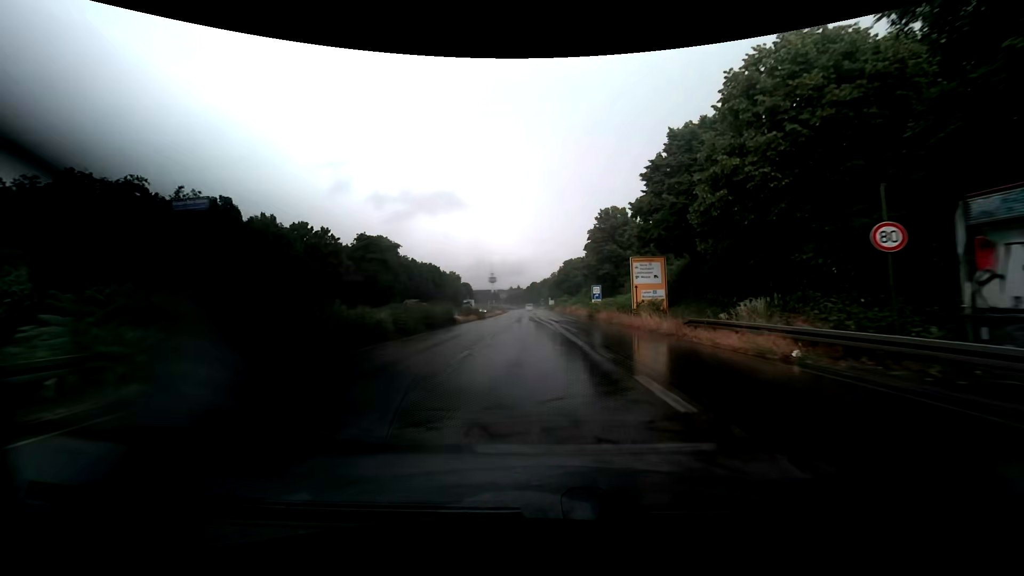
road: trunk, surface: asphalt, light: Day
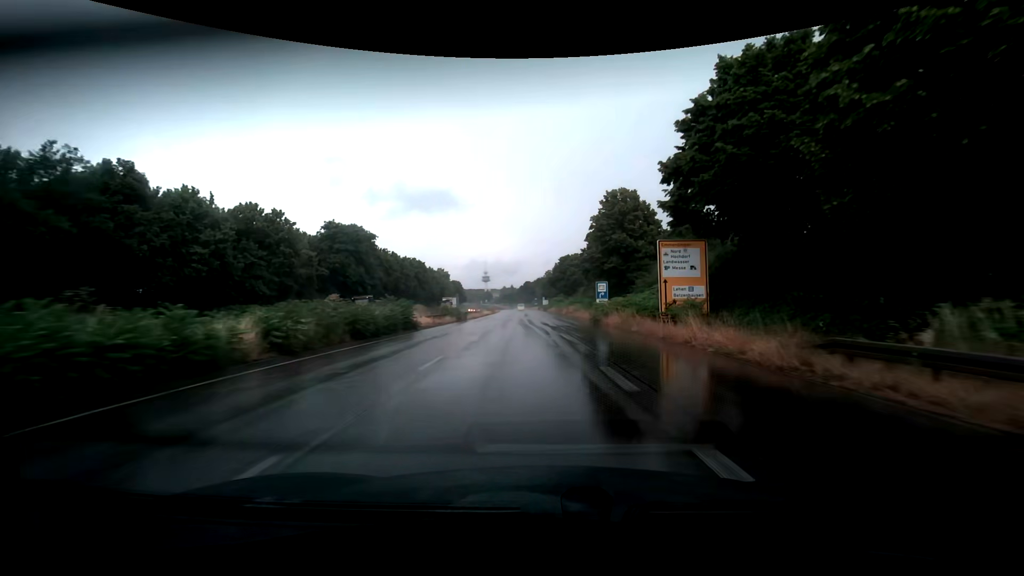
(+0.1, +10.6) m; +1°
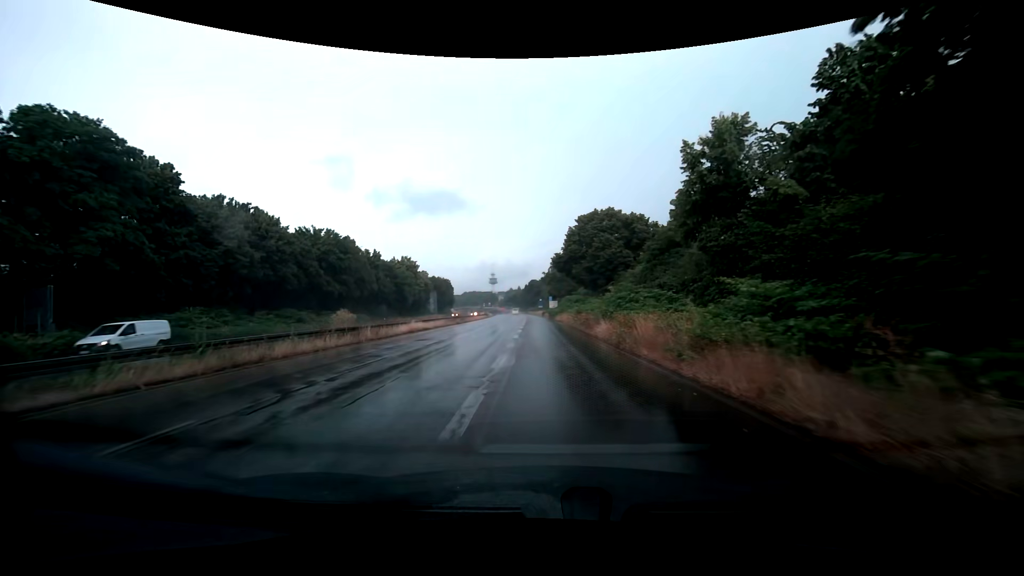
(+1.0, +51.5) m; 0°
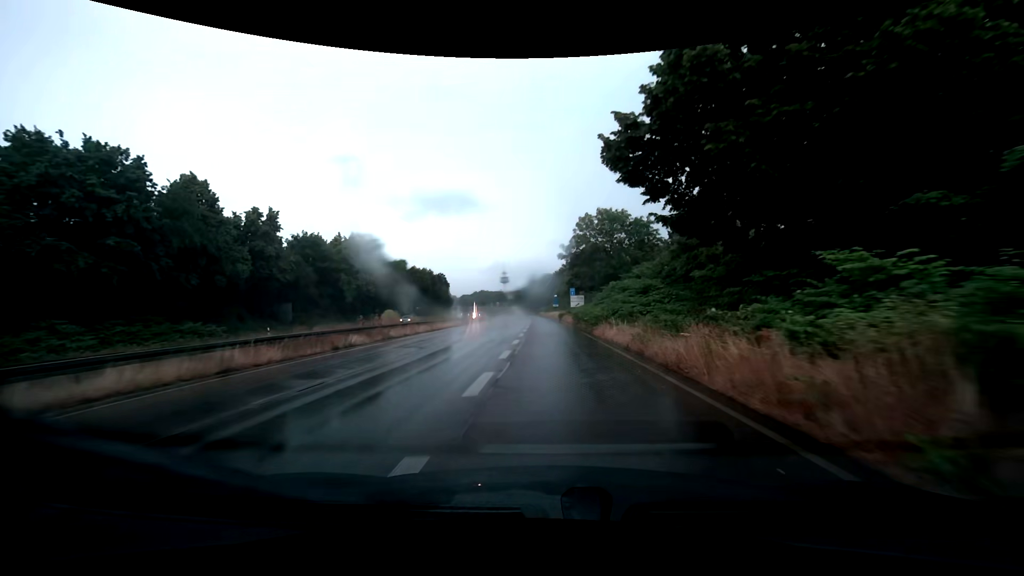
(-1.0, +40.3) m; -2°
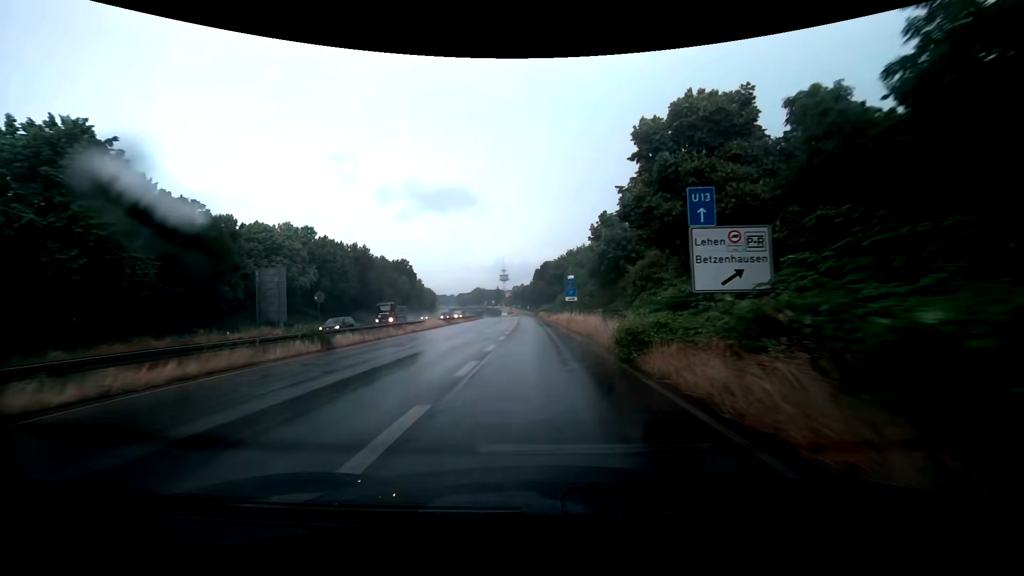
(-0.1, +52.8) m; 0°
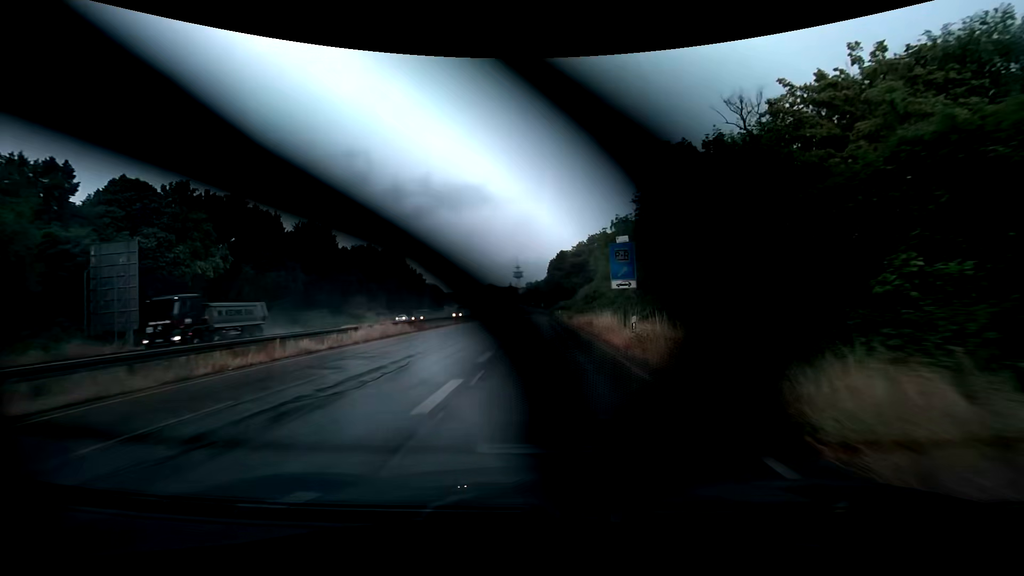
(-0.2, +22.1) m; -1°
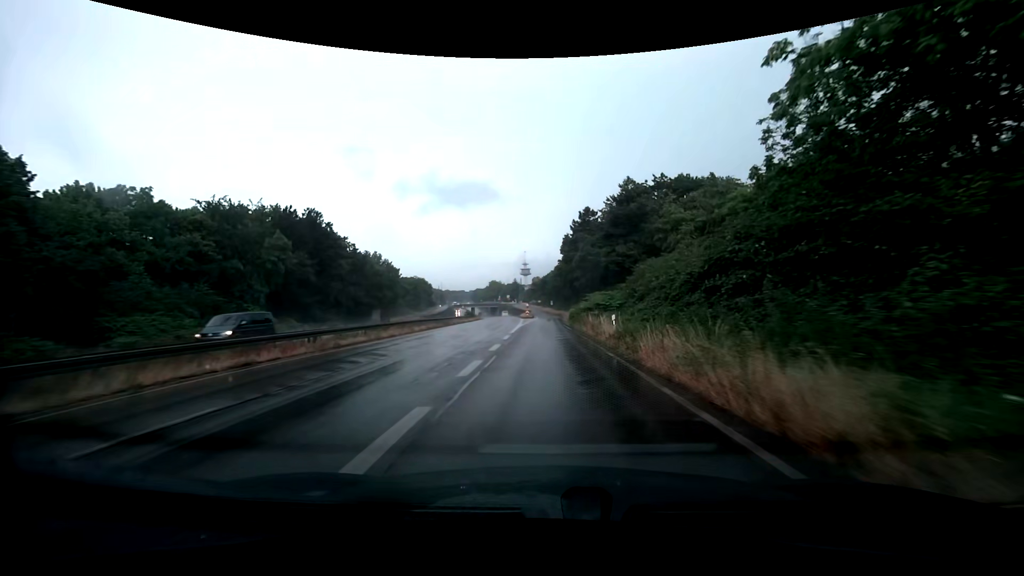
(-0.6, +45.6) m; -1°
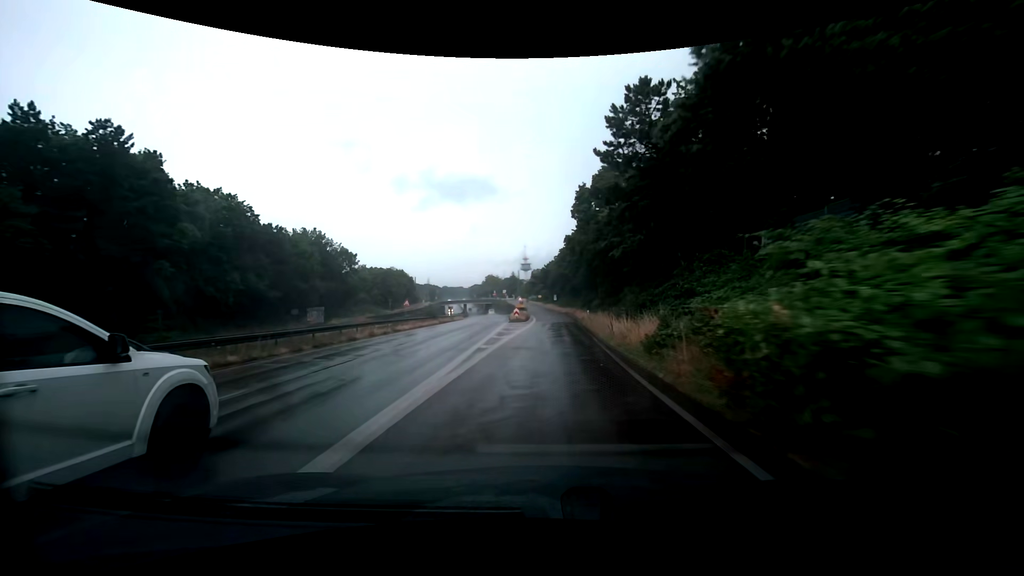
(-0.1, +34.2) m; 0°
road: trunk_link
(0, +10) (0, +20) (0, +30) (0, +40) (+1, +50) (+1, +60) (+1, +70) (+1, +80) (+1, +90) (+1, +100) m
